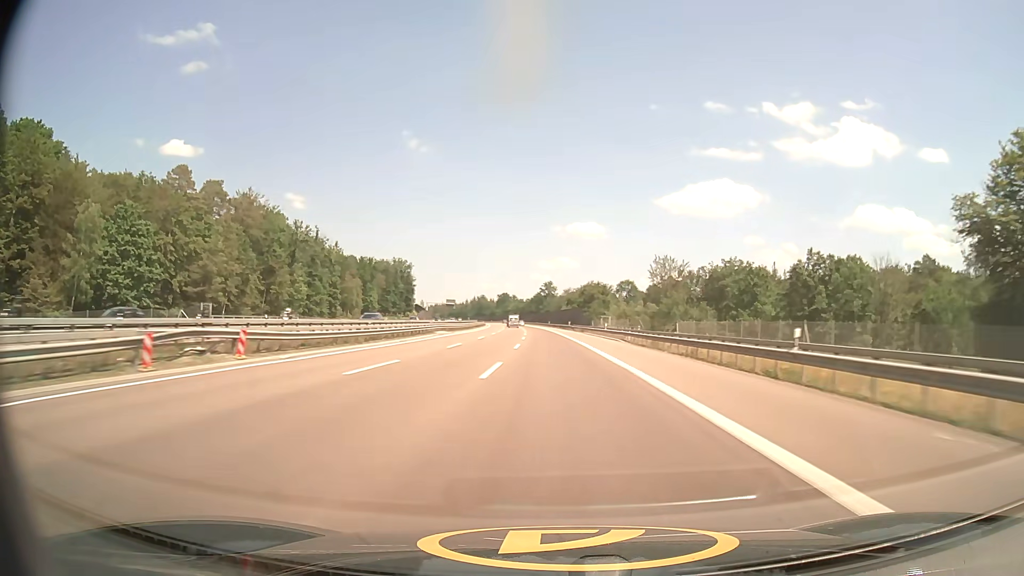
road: motorway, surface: asphalt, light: Day
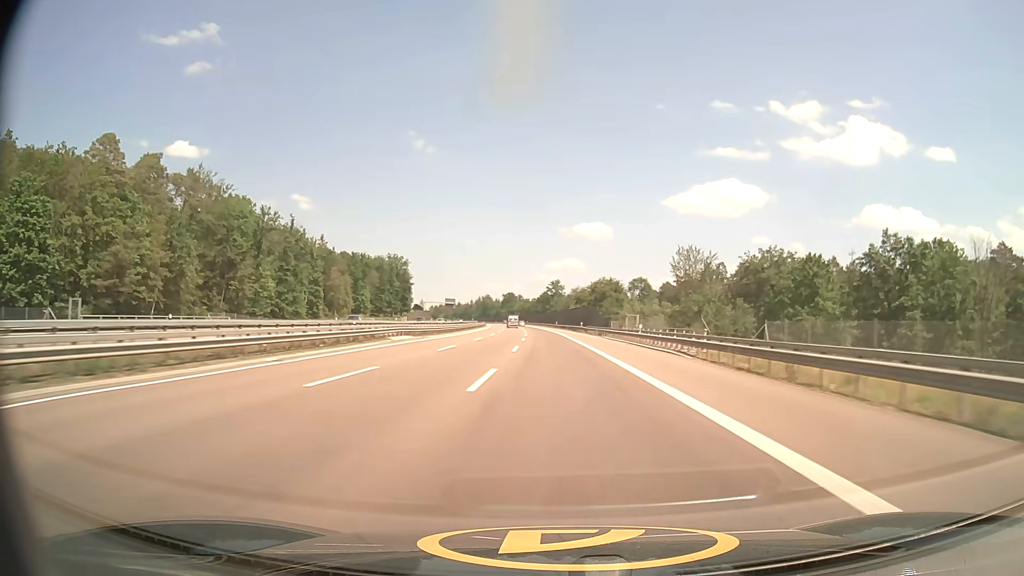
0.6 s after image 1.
(-0.2, +21.0) m; -1°
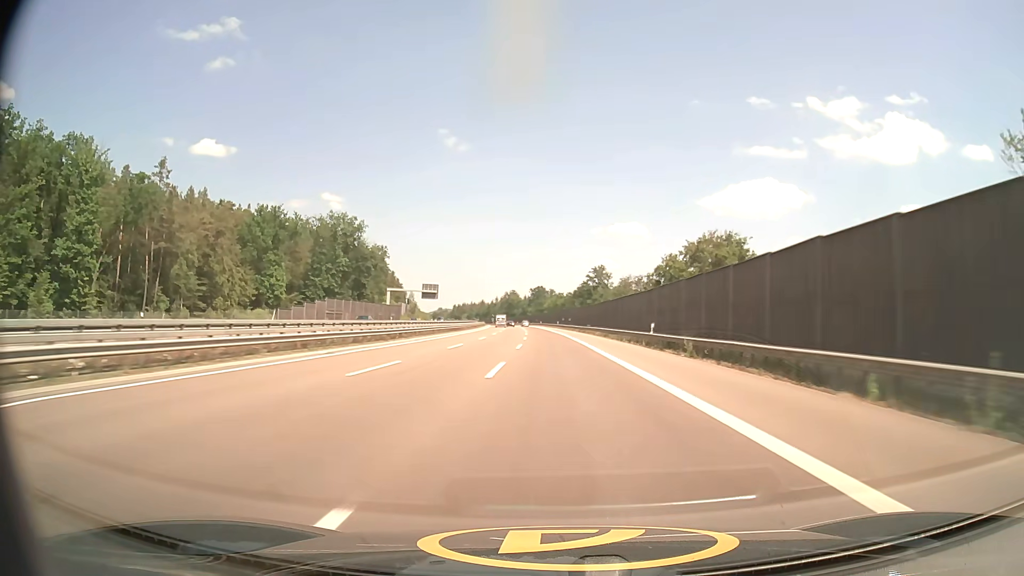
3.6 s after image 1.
(-2.8, +105.0) m; -3°
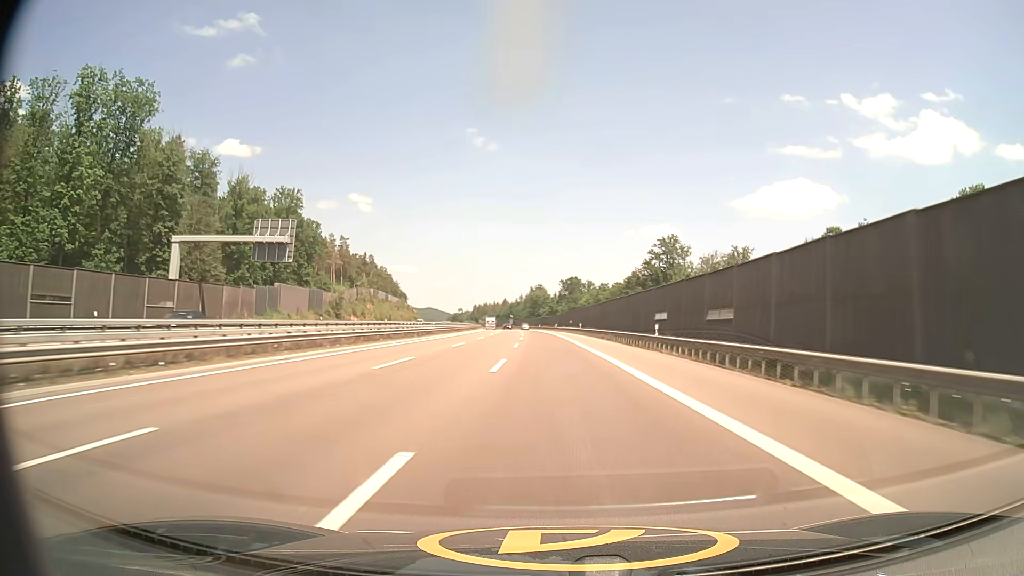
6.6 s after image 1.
(-2.7, +105.2) m; -3°
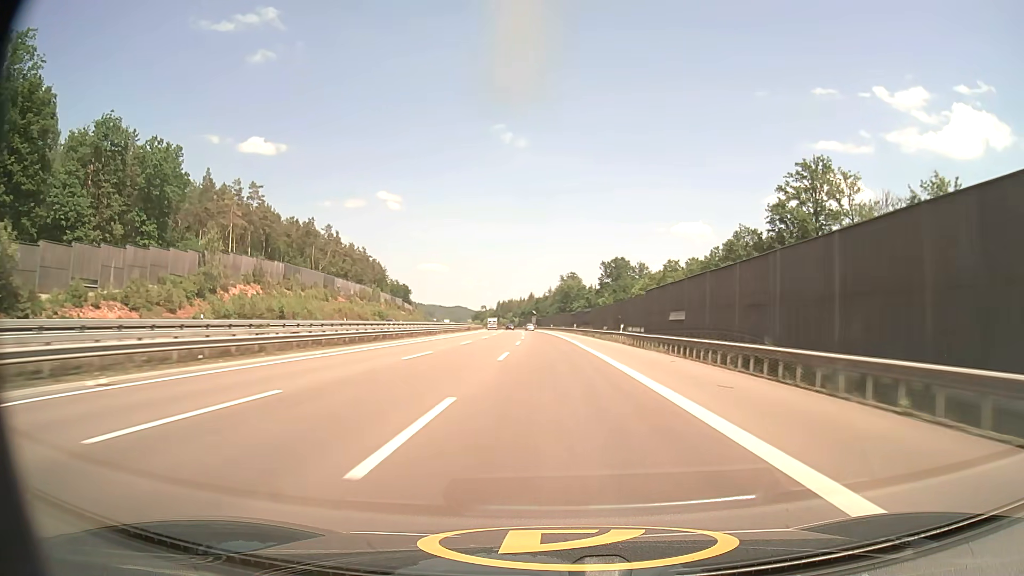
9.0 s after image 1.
(-1.8, +85.3) m; -3°
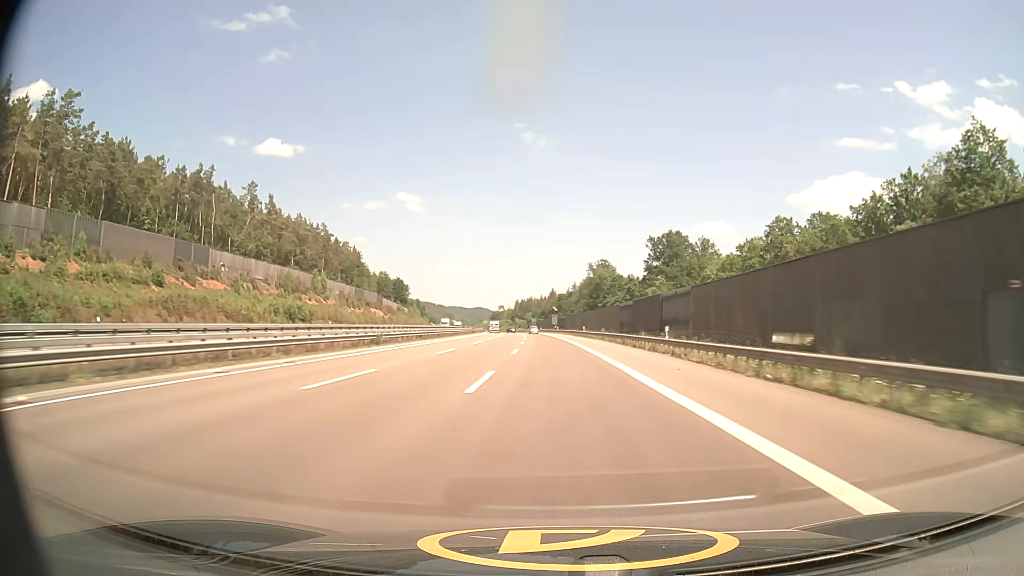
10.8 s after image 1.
(-1.1, +64.8) m; -2°
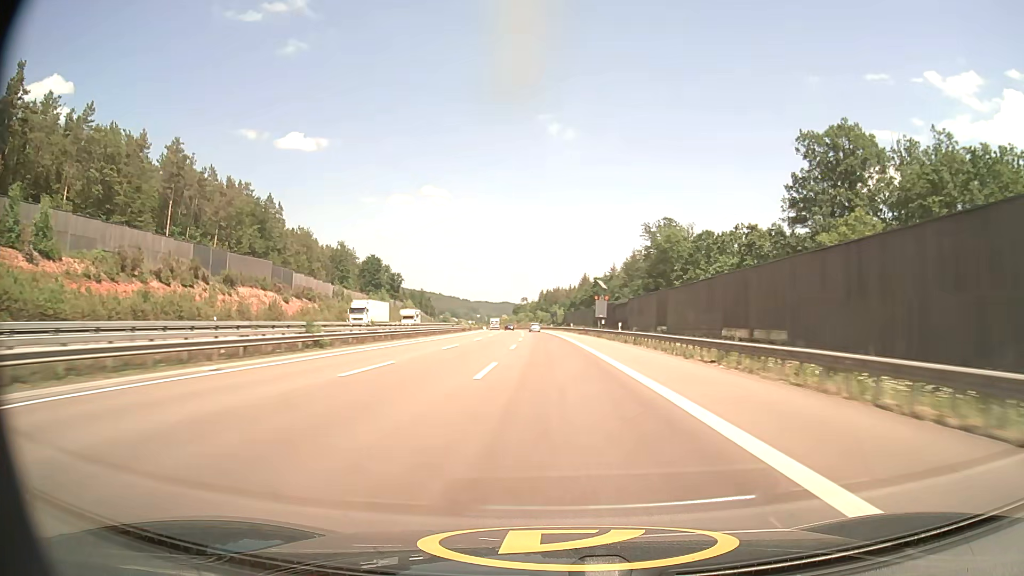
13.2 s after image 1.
(-1.7, +87.1) m; -2°
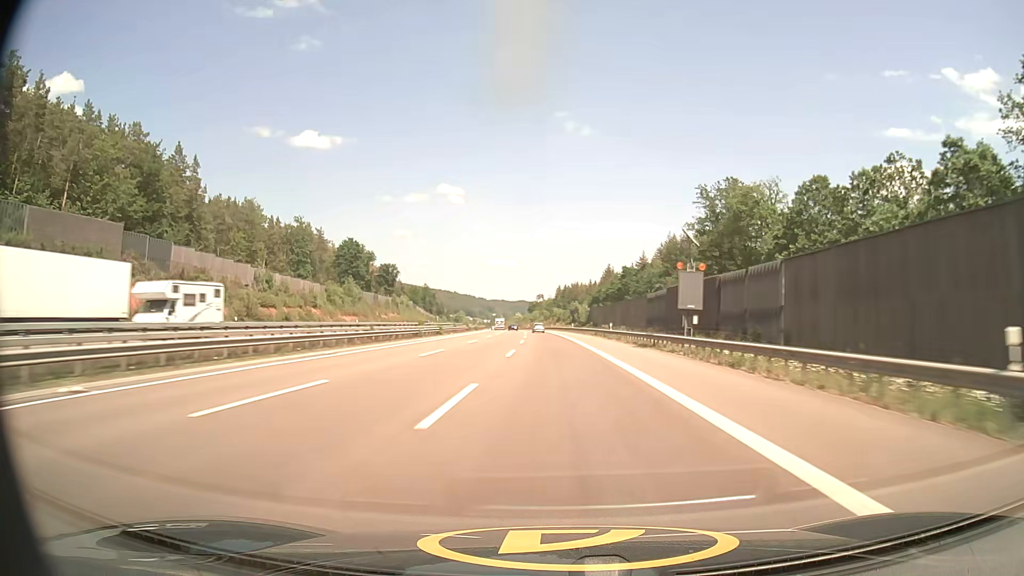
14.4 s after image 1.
(-0.6, +43.6) m; -1°
(0, +10) (0, +20) (0, +30) (0, +40) (-1, +50) (-1, +60) (-1, +70) (-2, +80) (-2, +90) (-3, +100) m
